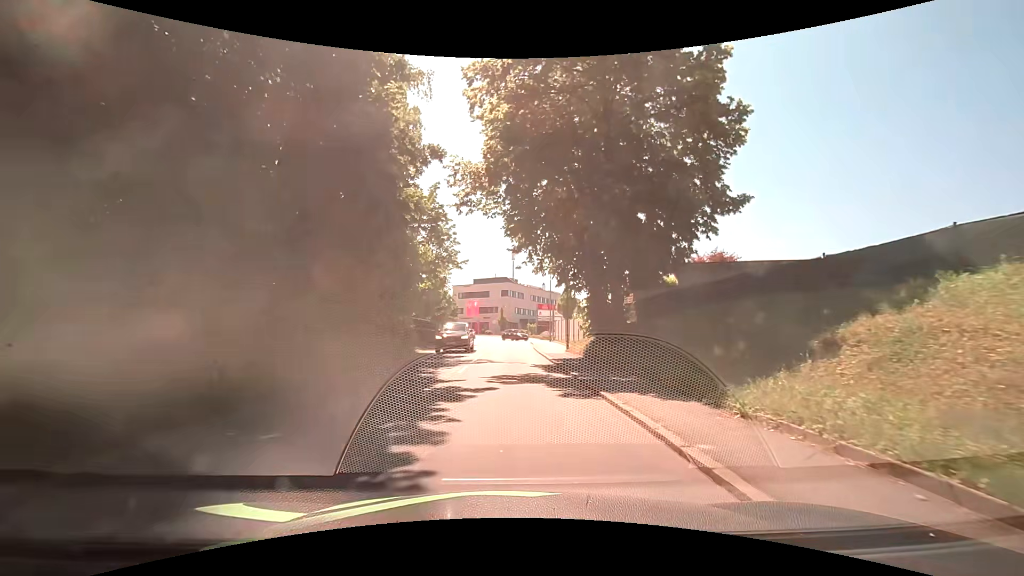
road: tertiary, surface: asphalt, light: Day
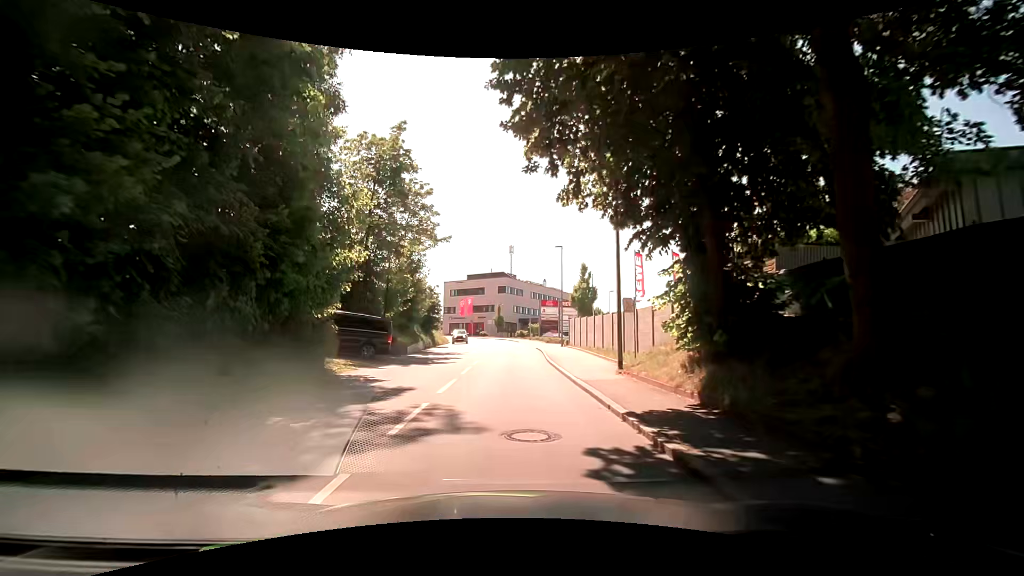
(+0.4, +13.5) m; +1°
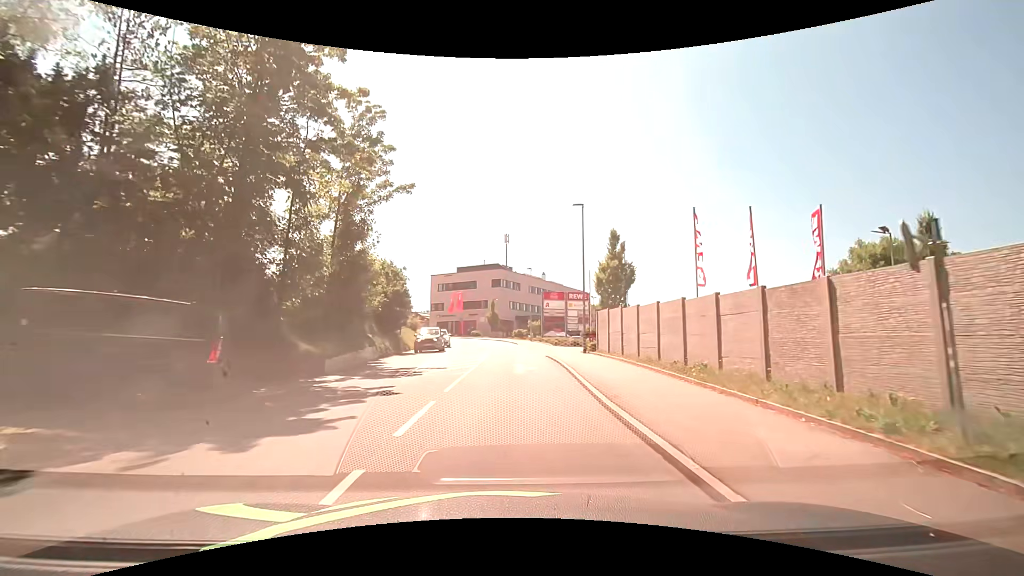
(+0.2, +13.4) m; +2°
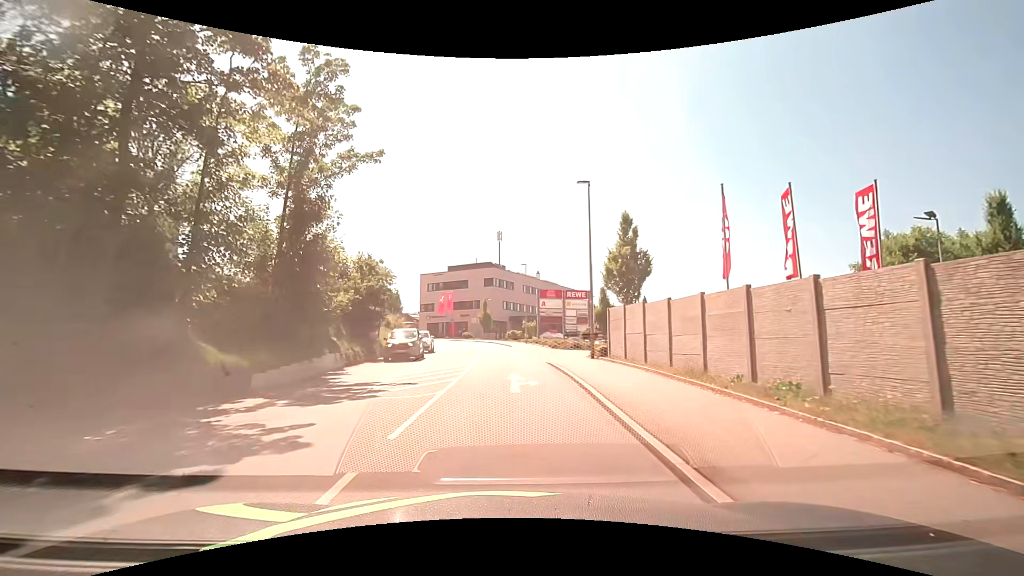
(0.0, +4.5) m; +1°
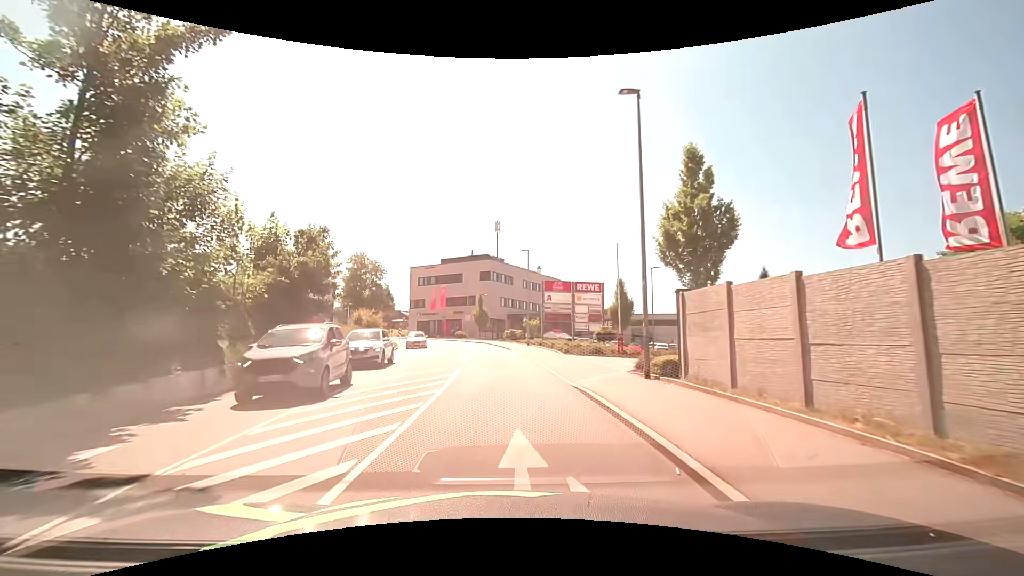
(0.0, +8.9) m; 0°
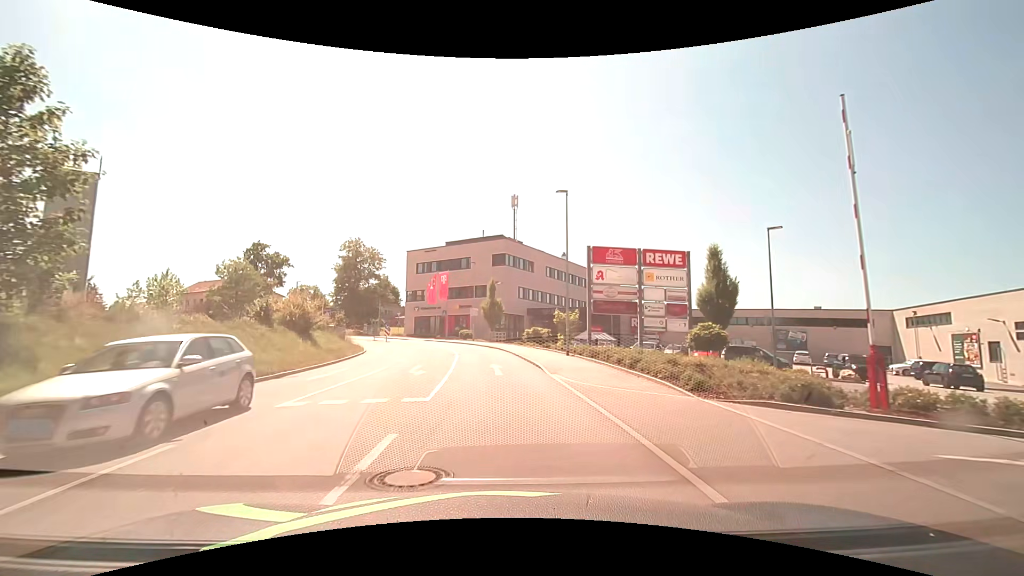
(-0.4, +17.9) m; -3°
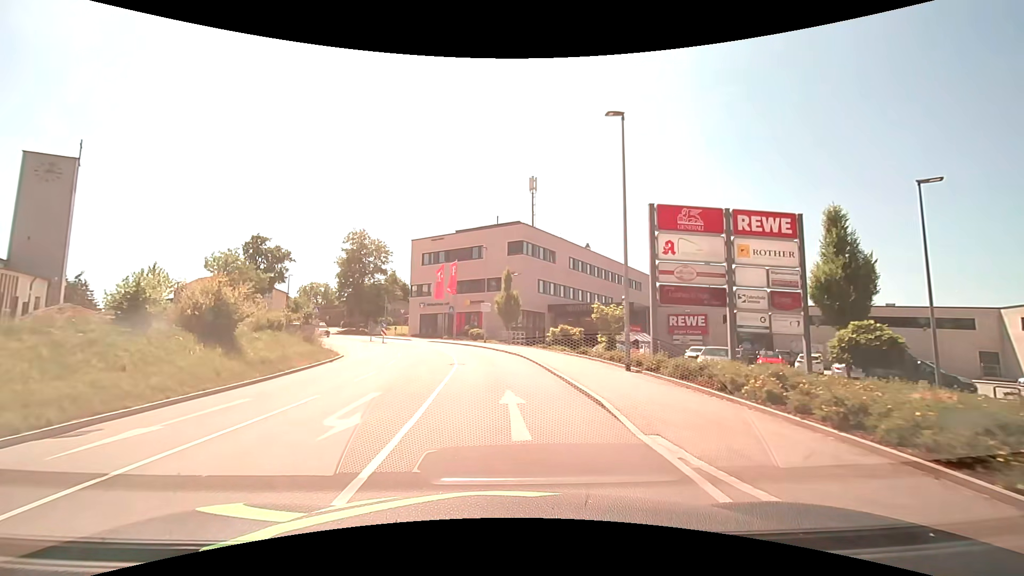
(-0.1, +9.0) m; -2°
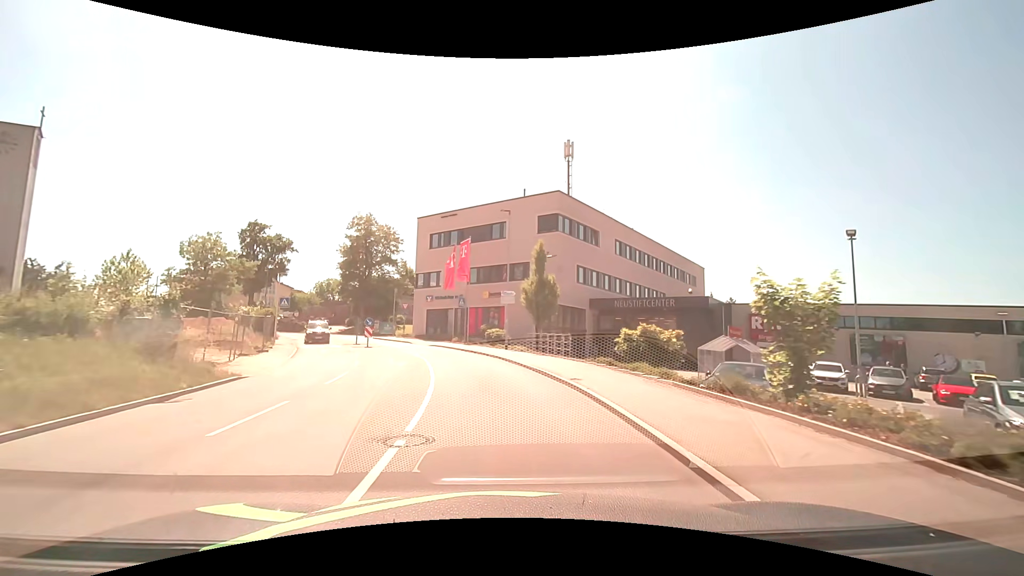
(-0.3, +13.5) m; -3°
(0, +10) (-1, +20) (-4, +30) (-8, +39) (-12, +48) (-16, +57) (-15, +67) (-10, +75) (-3, +82) (+5, +88) m
